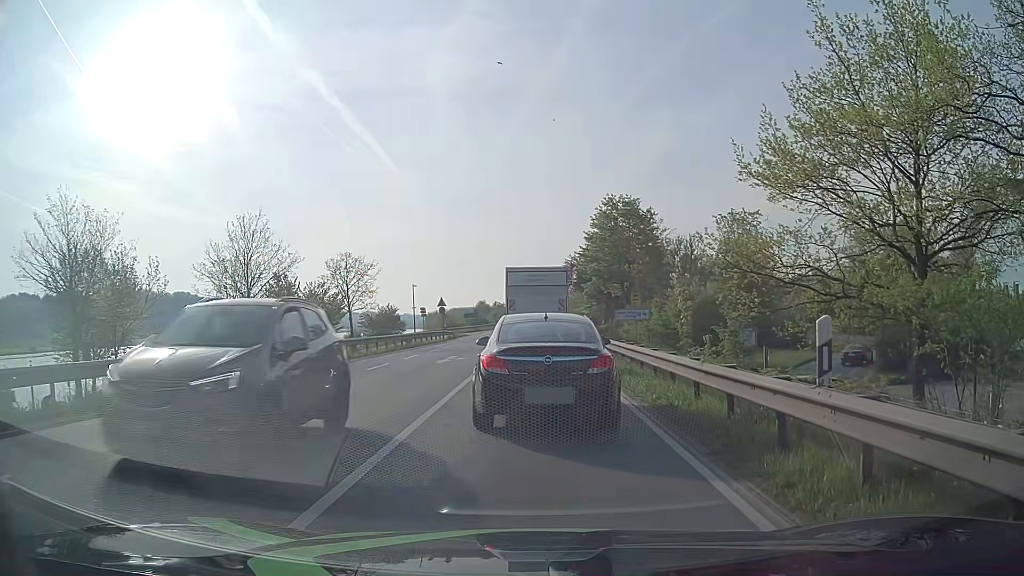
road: primary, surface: asphalt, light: Day
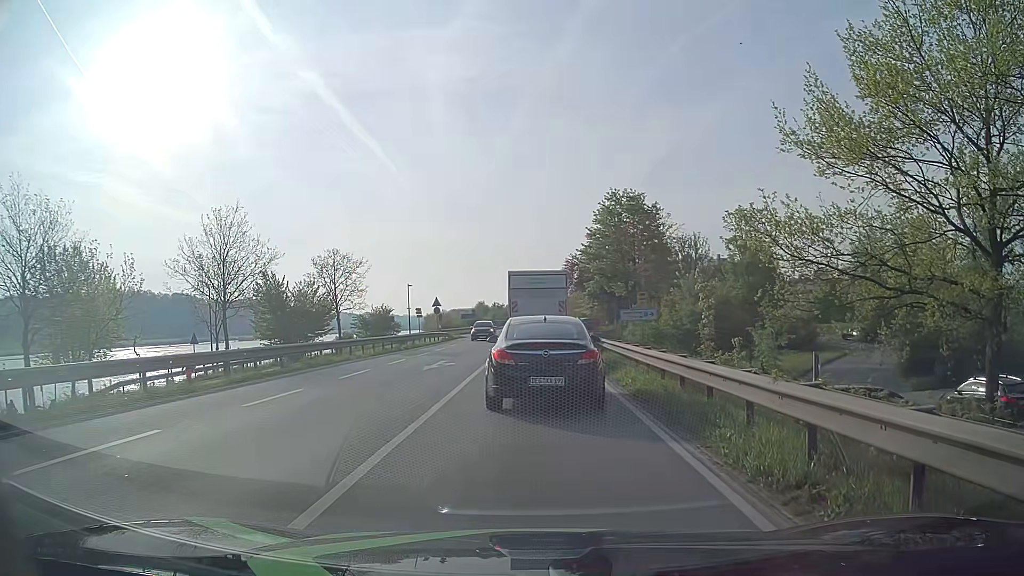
(0.0, +2.8) m; 0°
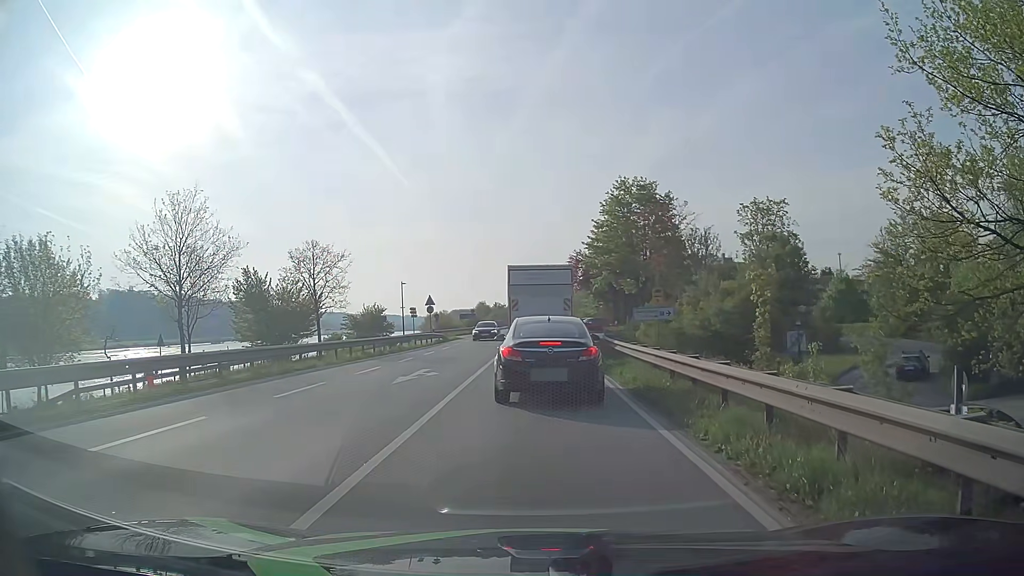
(0.0, +4.6) m; 0°
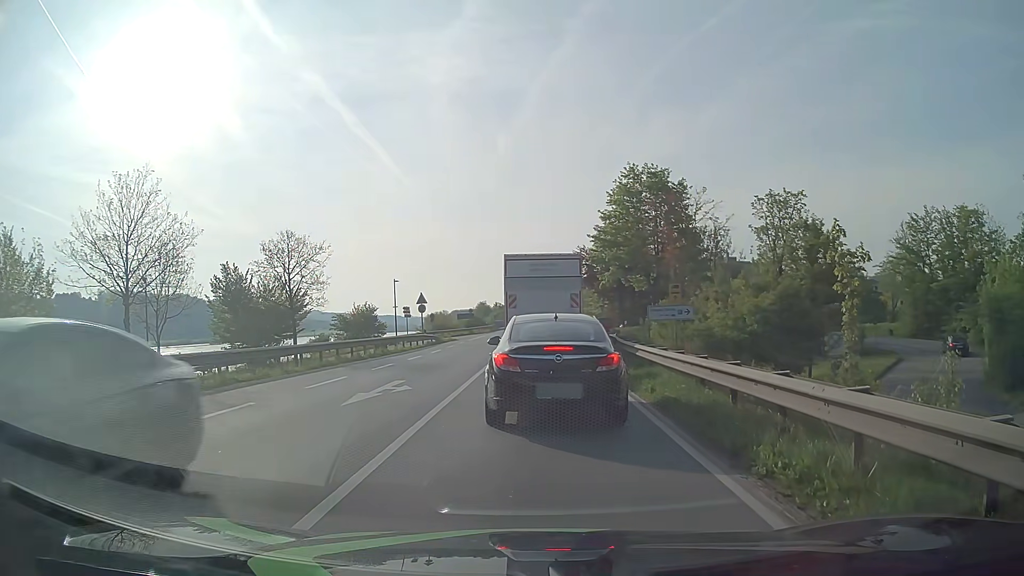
(0.0, +4.2) m; -1°
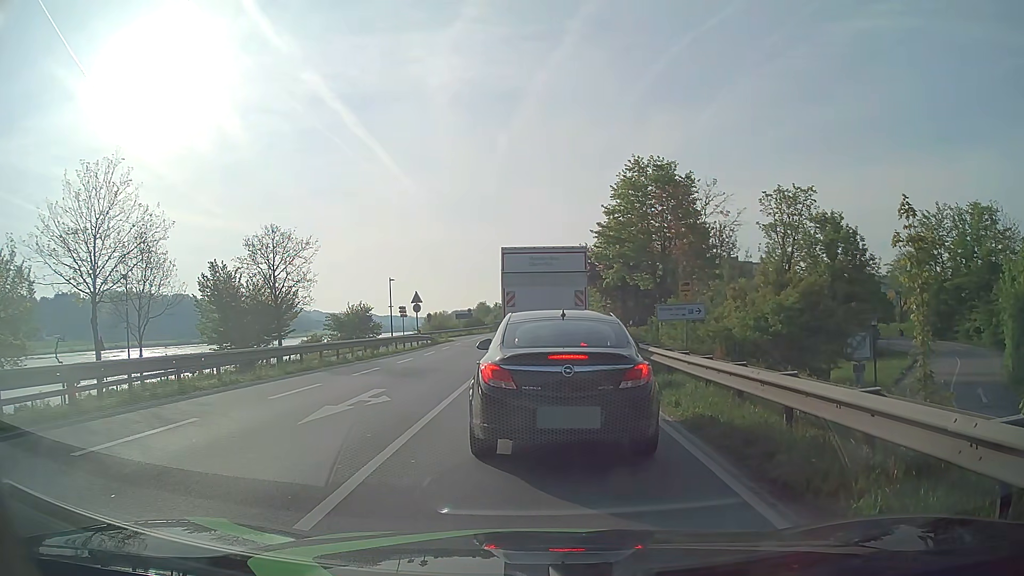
(0.0, +2.1) m; +1°
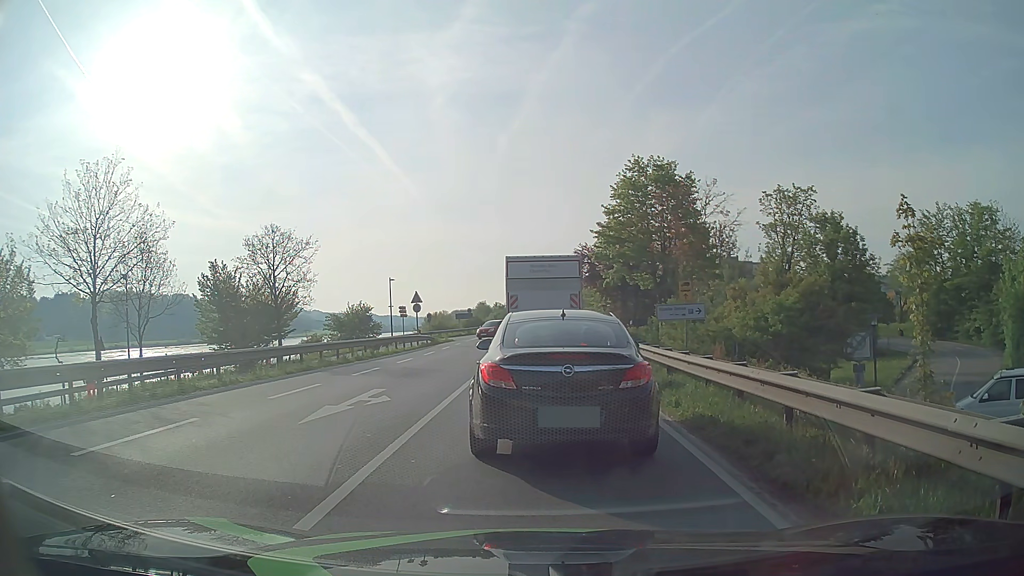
(0.0, 0.0) m; 0°
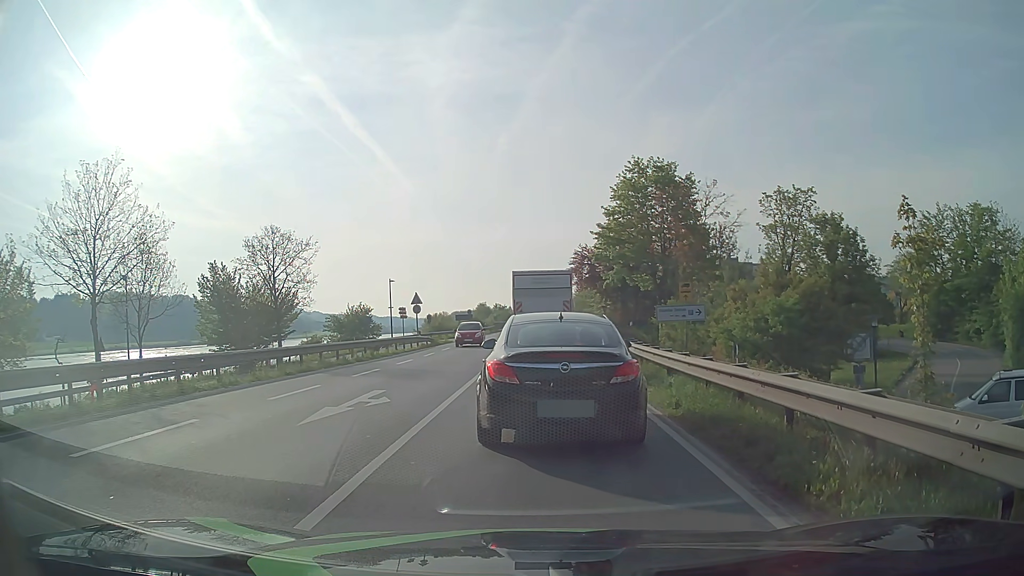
(0.0, 0.0) m; 0°
